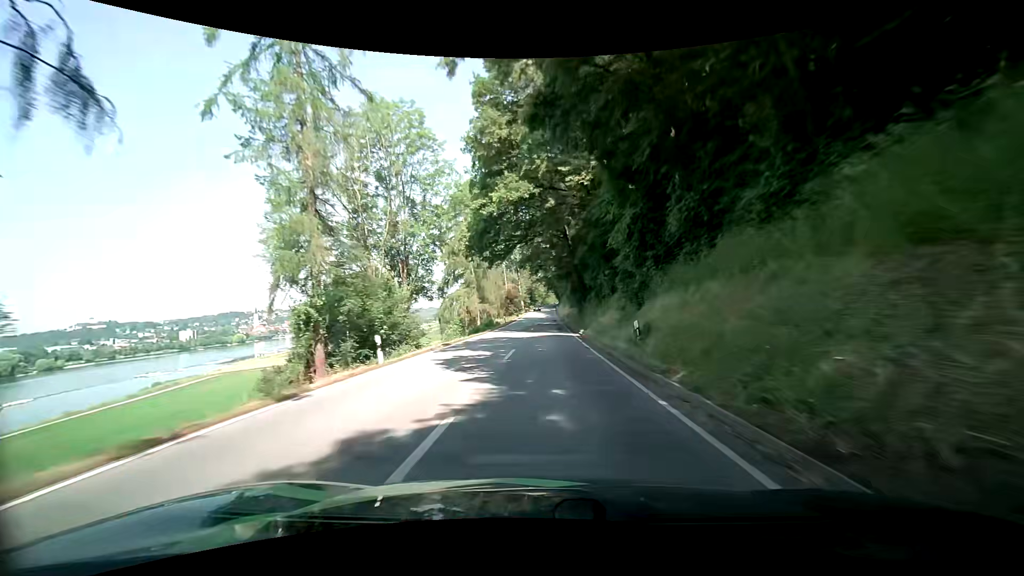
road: secondary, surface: asphalt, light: Day
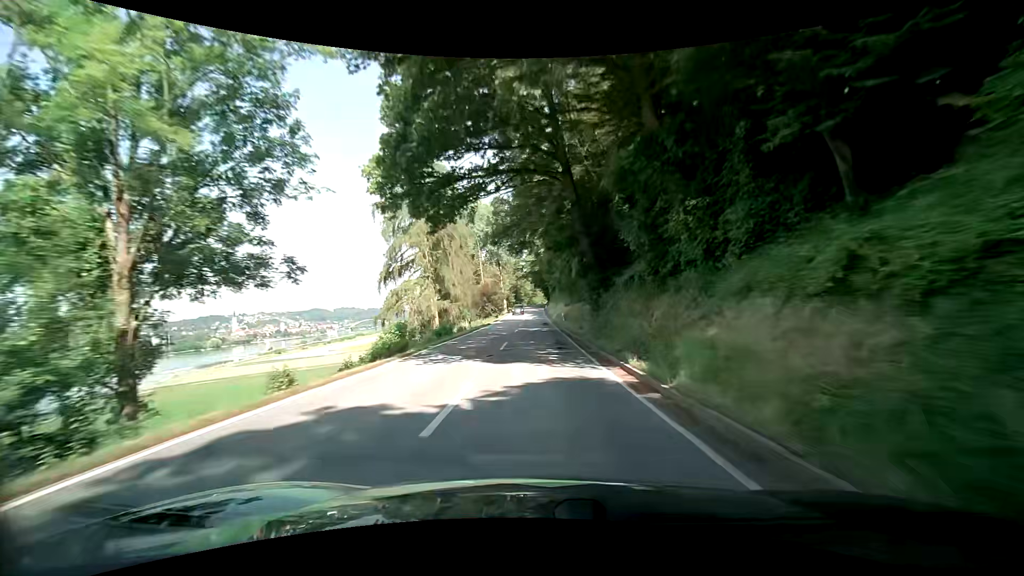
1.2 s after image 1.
(+0.1, +21.5) m; +1°
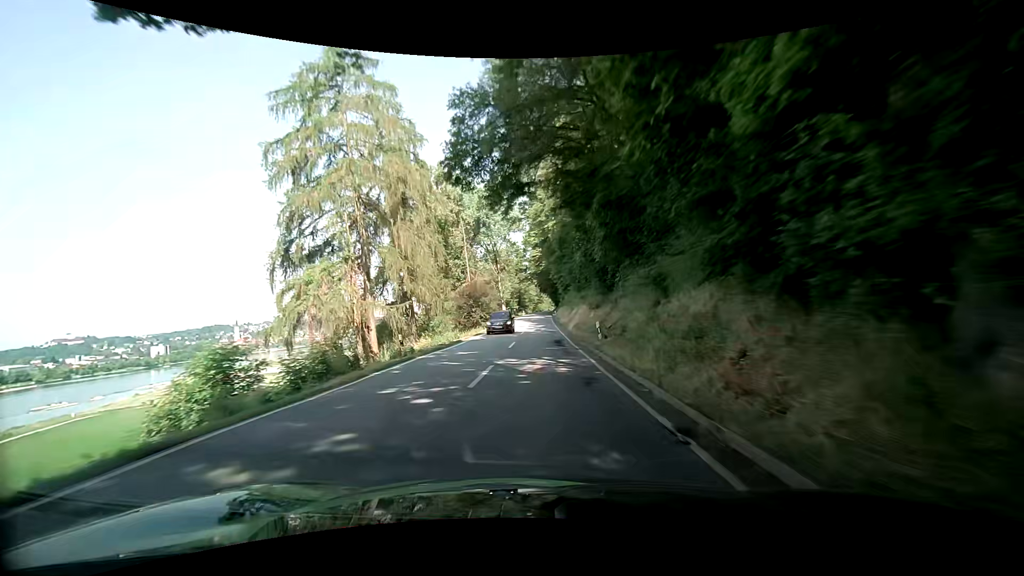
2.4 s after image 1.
(0.0, +21.4) m; -1°
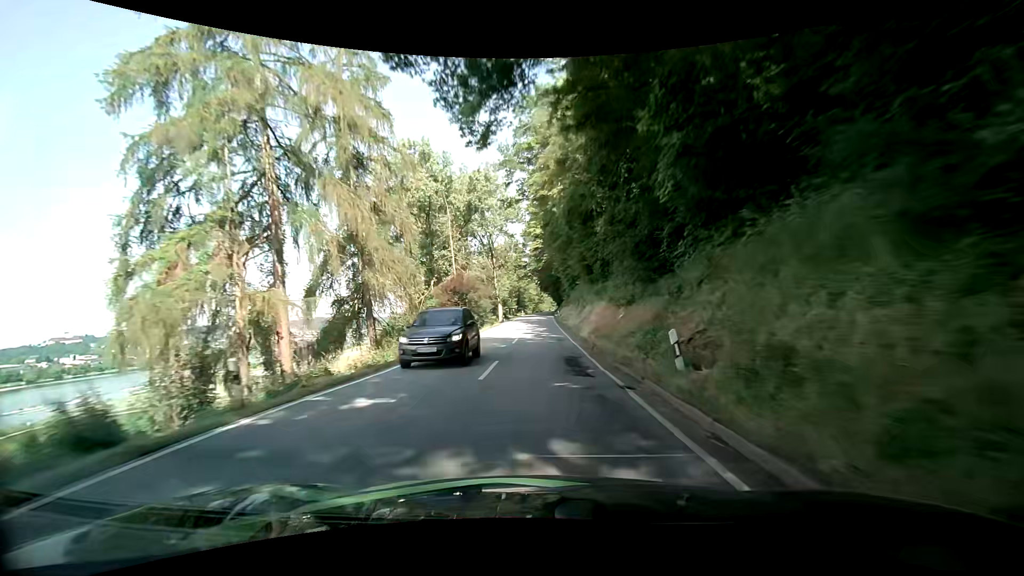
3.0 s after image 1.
(0.0, +10.7) m; +1°
(0, +10) (0, +20) (0, +30) (0, +40) (0, +50) (0, +60) (0, +70) (0, +80) (0, +90) (0, +100) m
